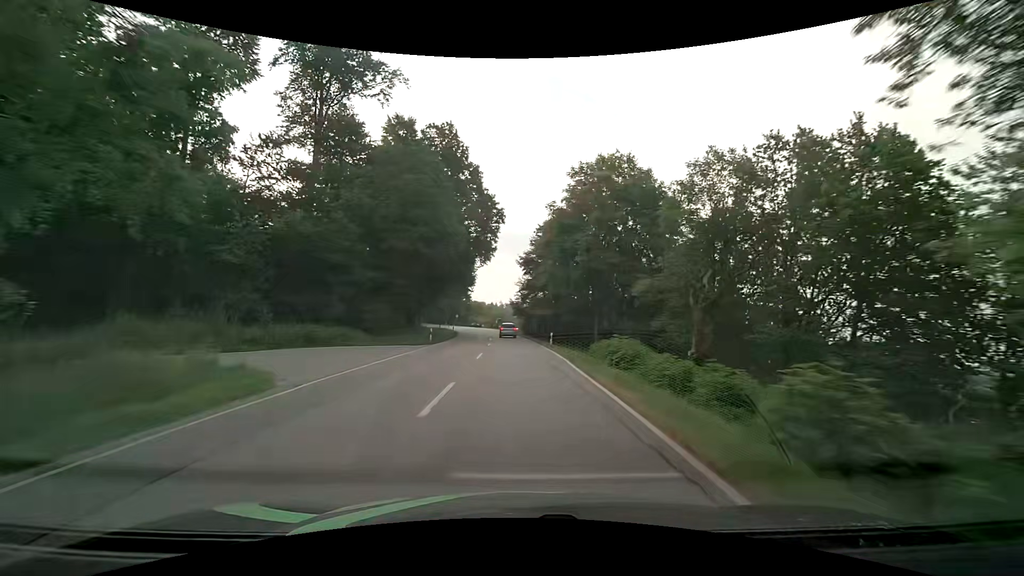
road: secondary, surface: asphalt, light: Day
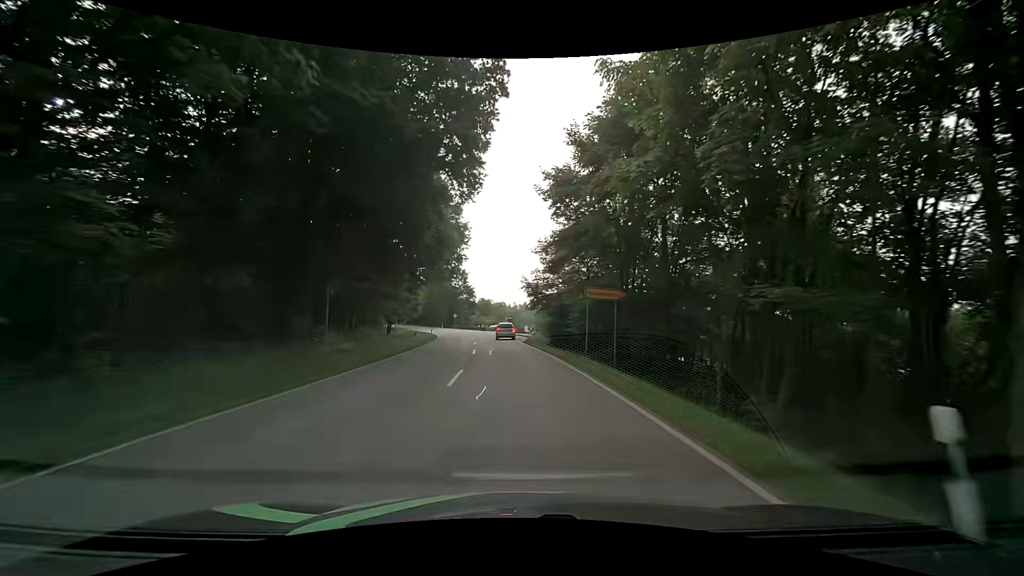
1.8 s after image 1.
(-0.3, +31.8) m; -1°
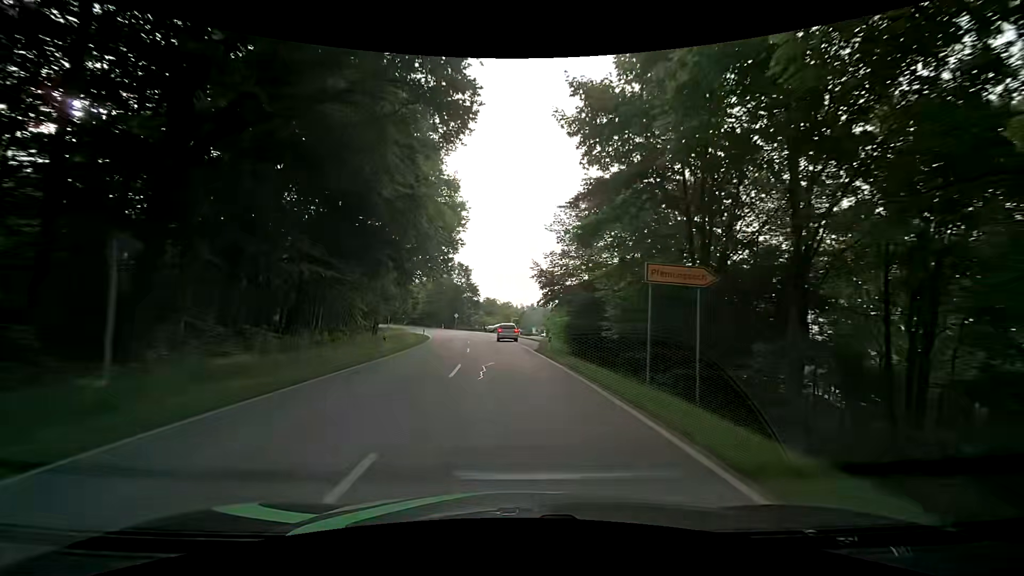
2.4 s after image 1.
(-0.2, +9.6) m; -1°
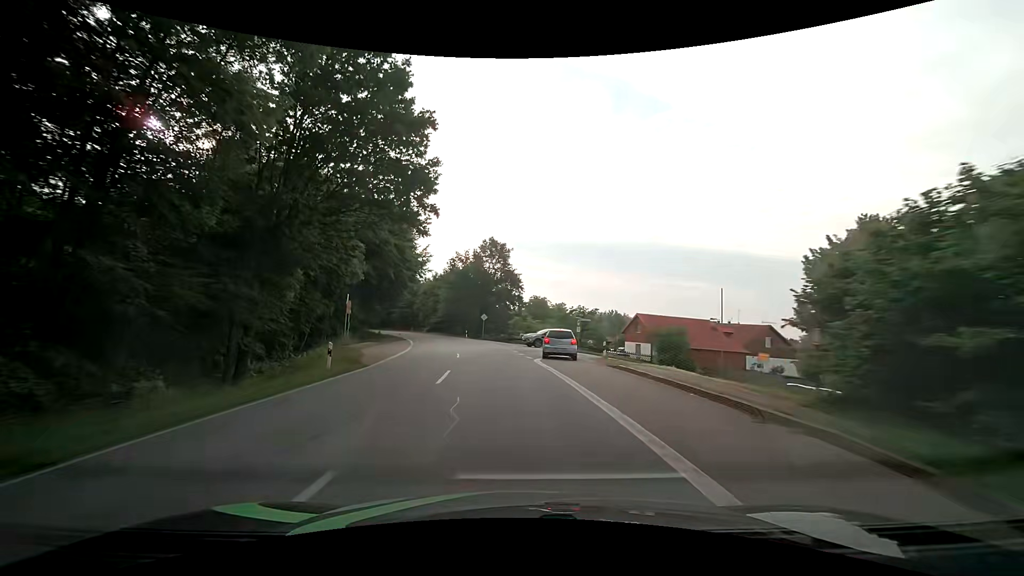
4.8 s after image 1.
(-1.4, +36.1) m; -6°
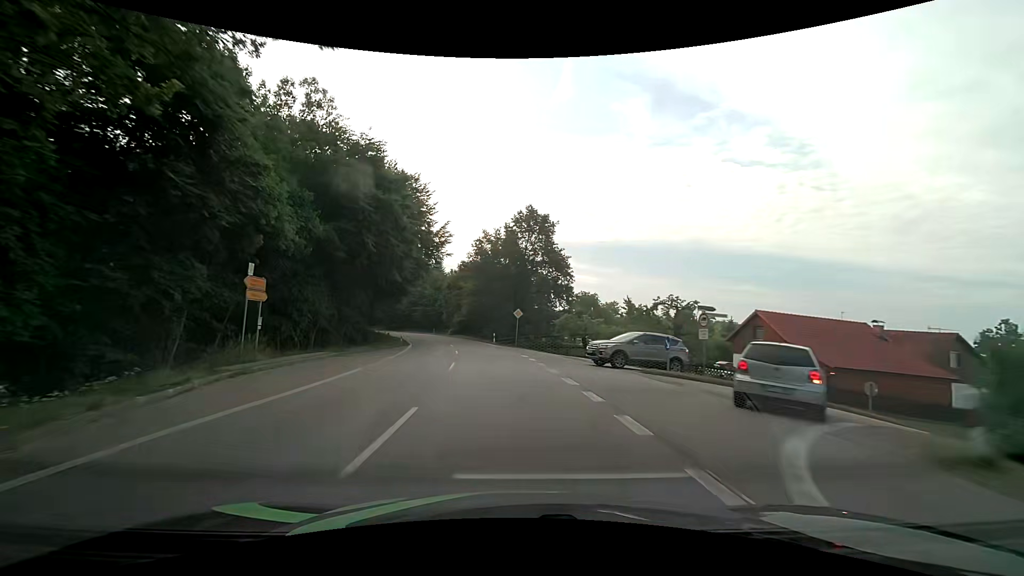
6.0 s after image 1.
(-0.8, +20.0) m; -5°
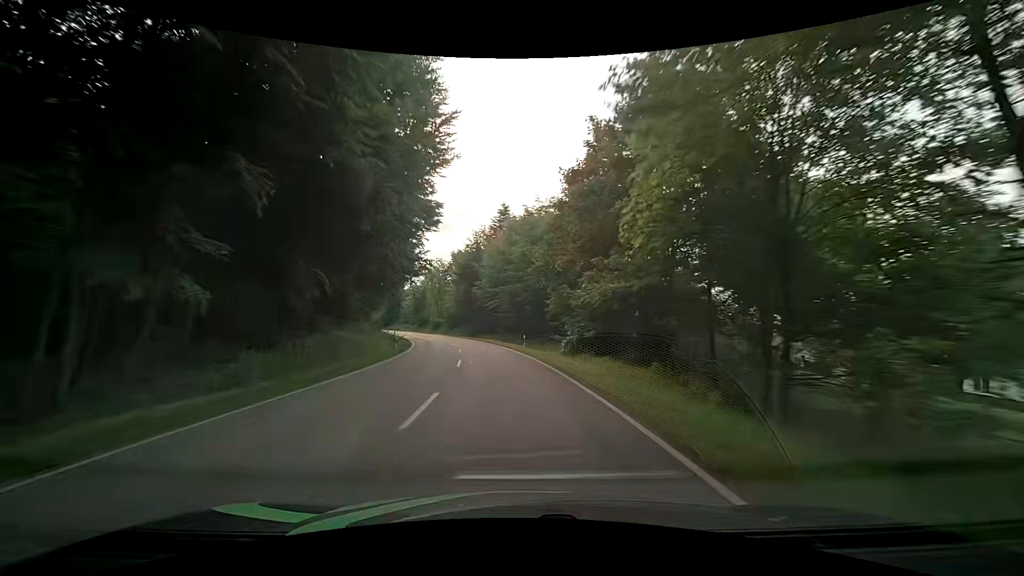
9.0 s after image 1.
(-6.6, +57.7) m; -14°
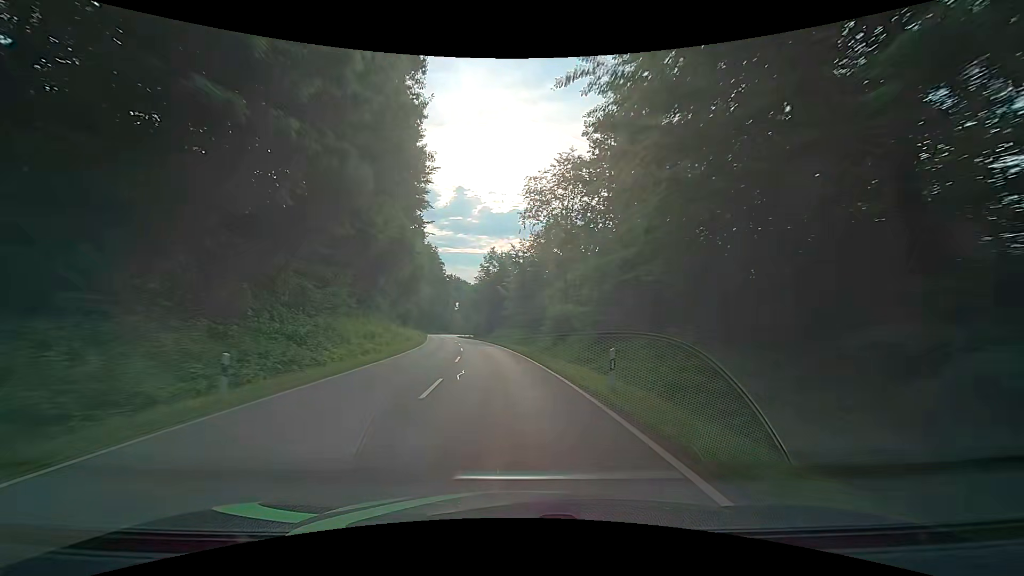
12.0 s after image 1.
(-9.6, +68.0) m; -17°
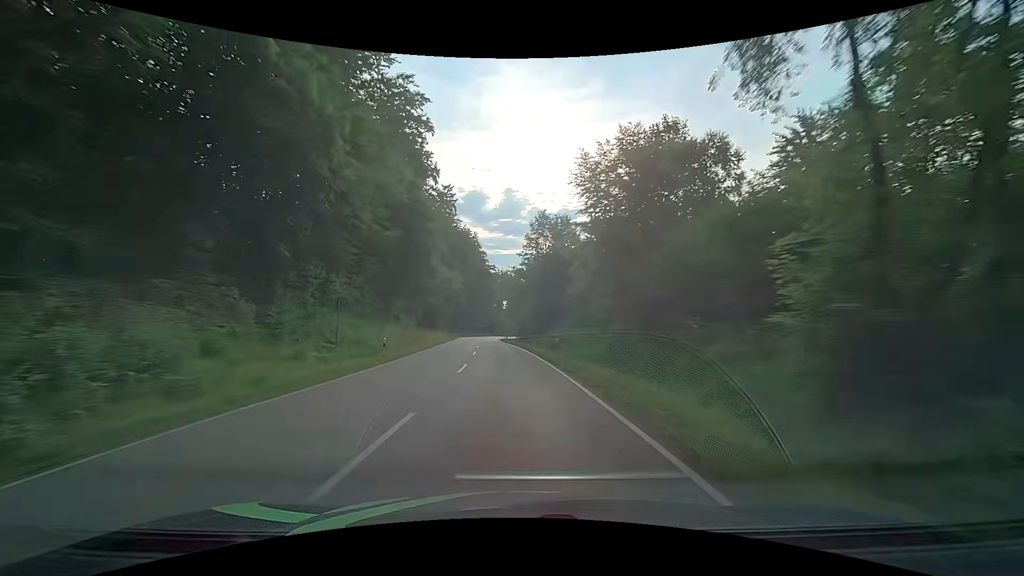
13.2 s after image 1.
(-1.4, +30.0) m; -6°
